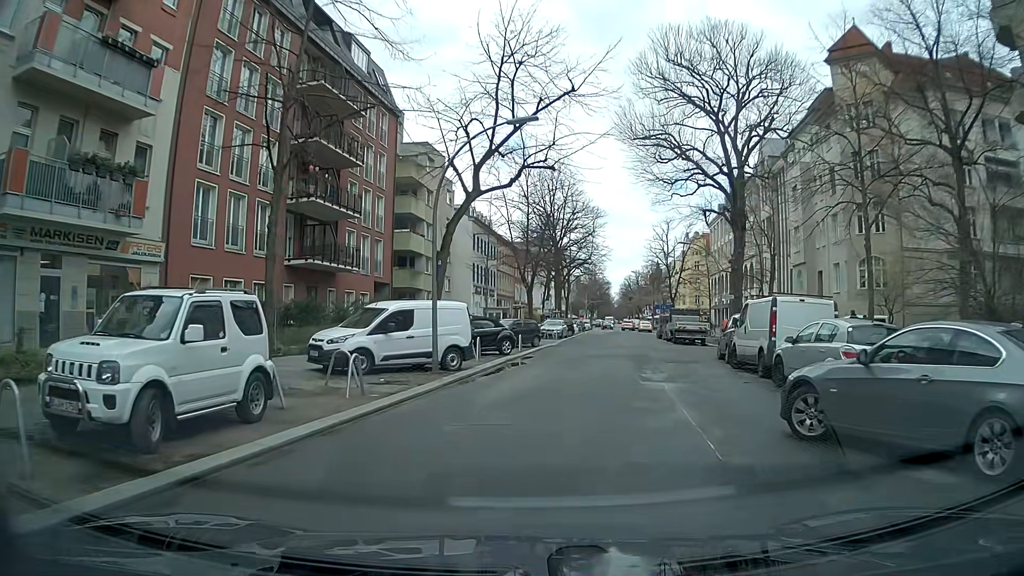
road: residential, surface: asphalt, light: Day
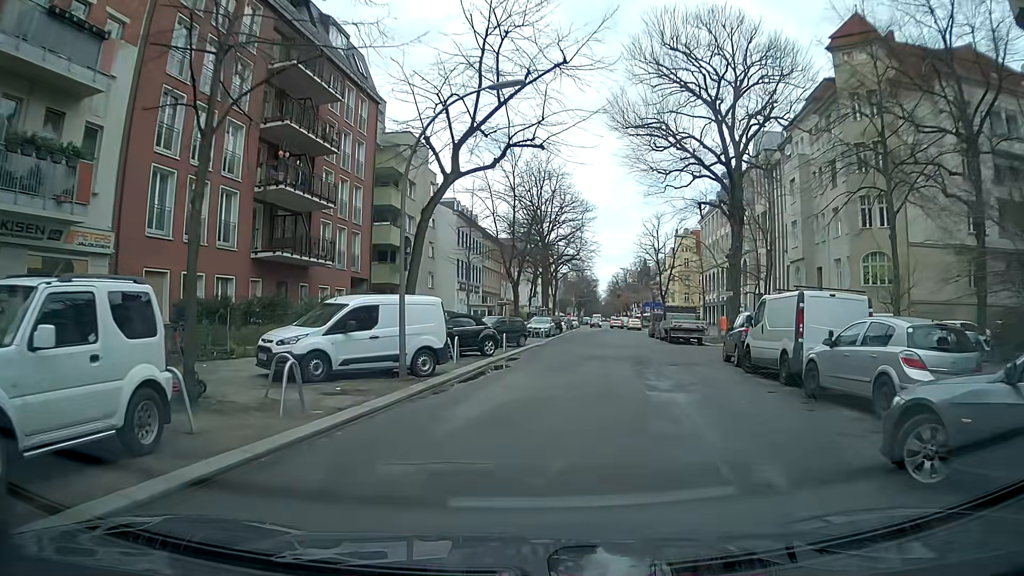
(0.0, +2.5) m; 0°
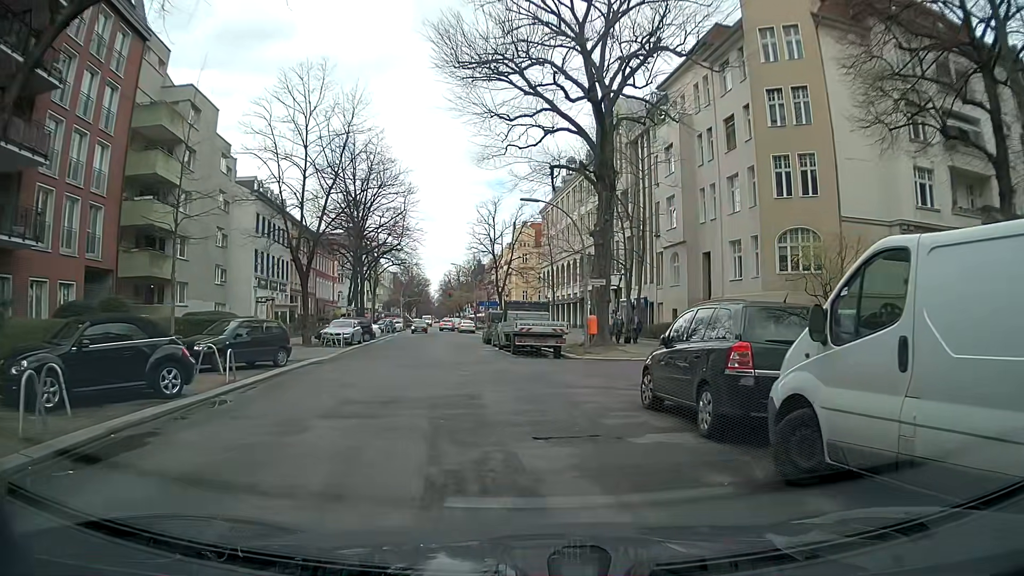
(+1.6, +11.9) m; +13°
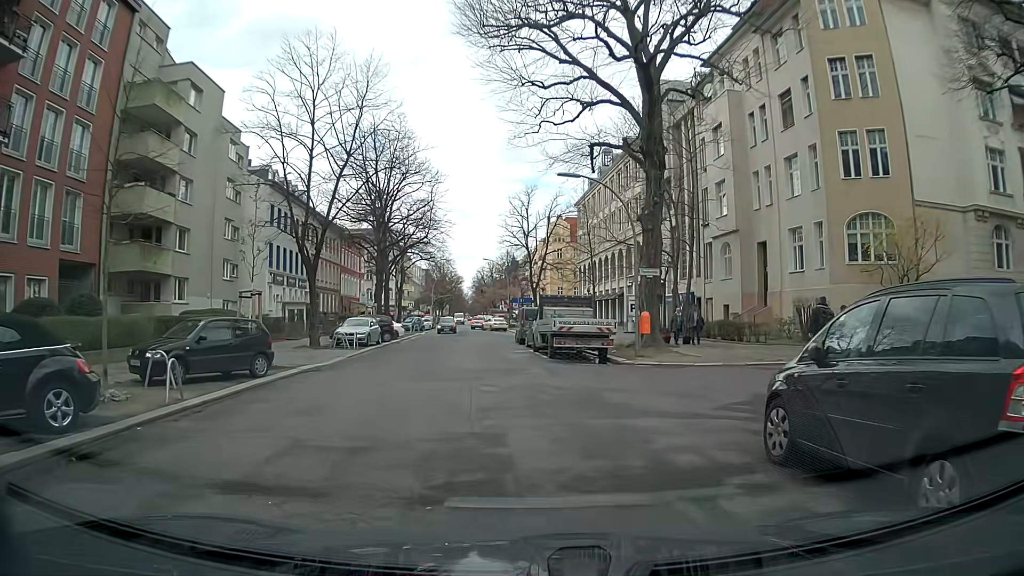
(-0.1, +4.2) m; -4°
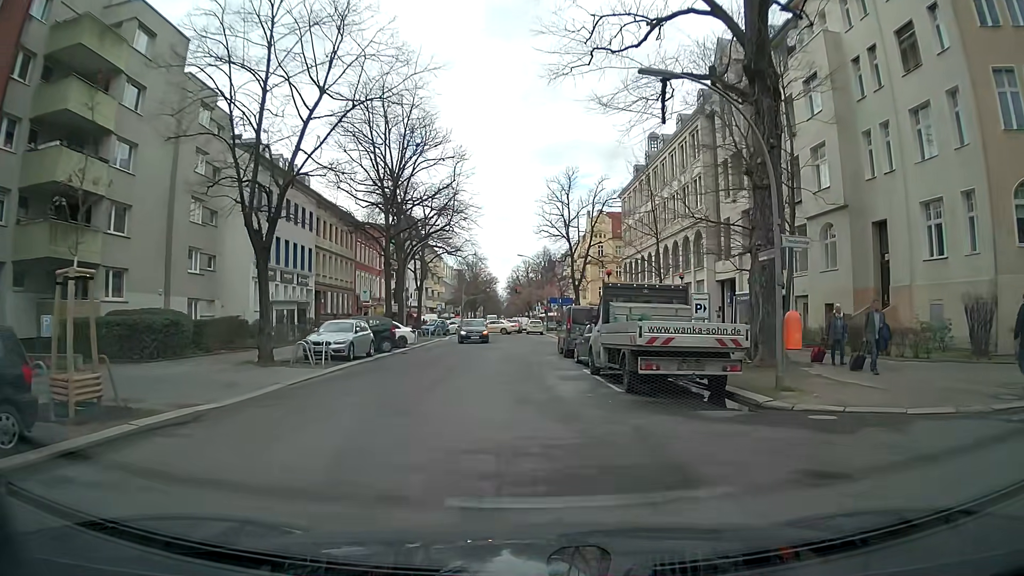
(-0.1, +10.1) m; -2°
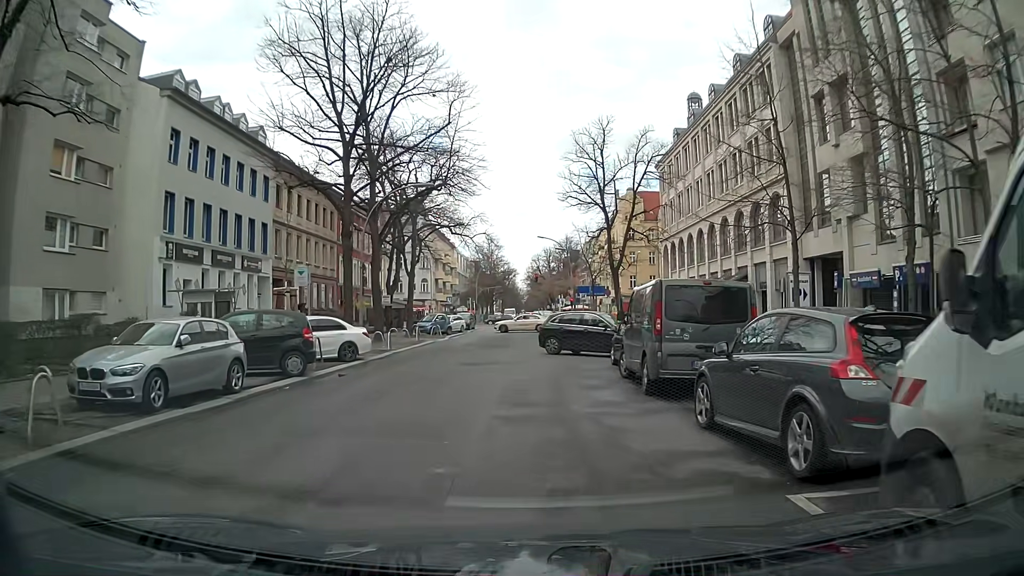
(-0.2, +14.2) m; -2°
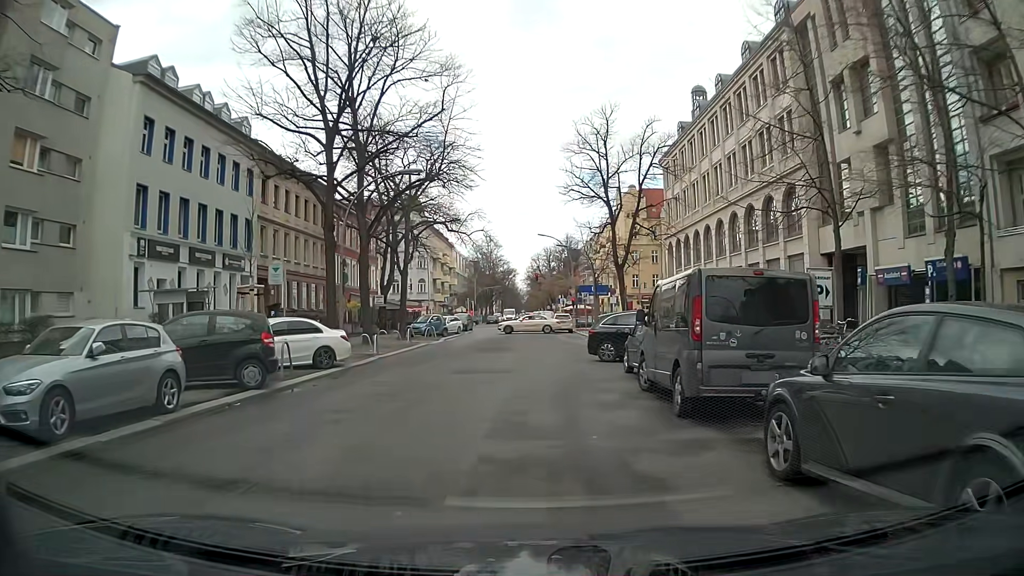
(0.0, +2.6) m; 0°
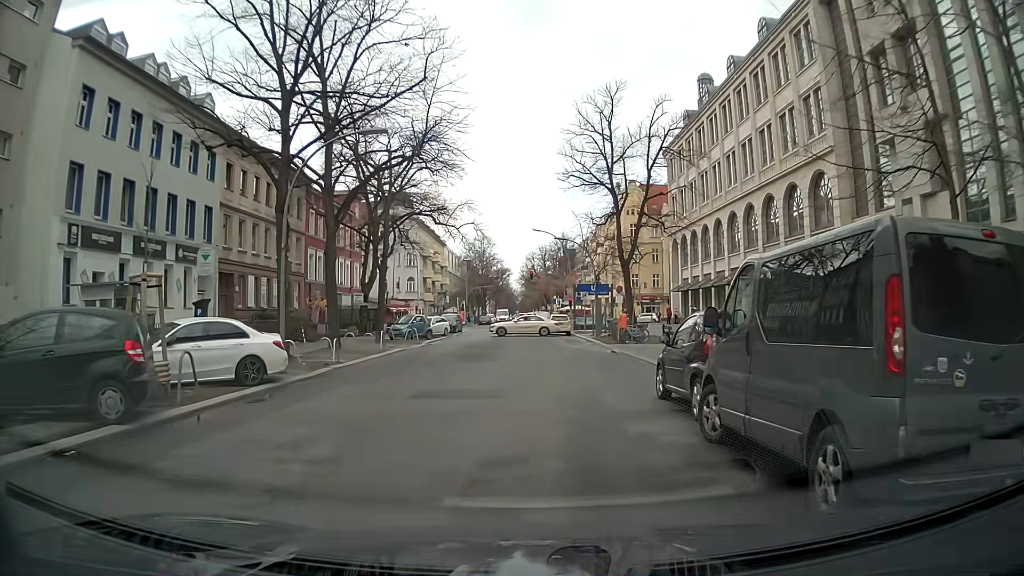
(+0.1, +4.9) m; +1°
